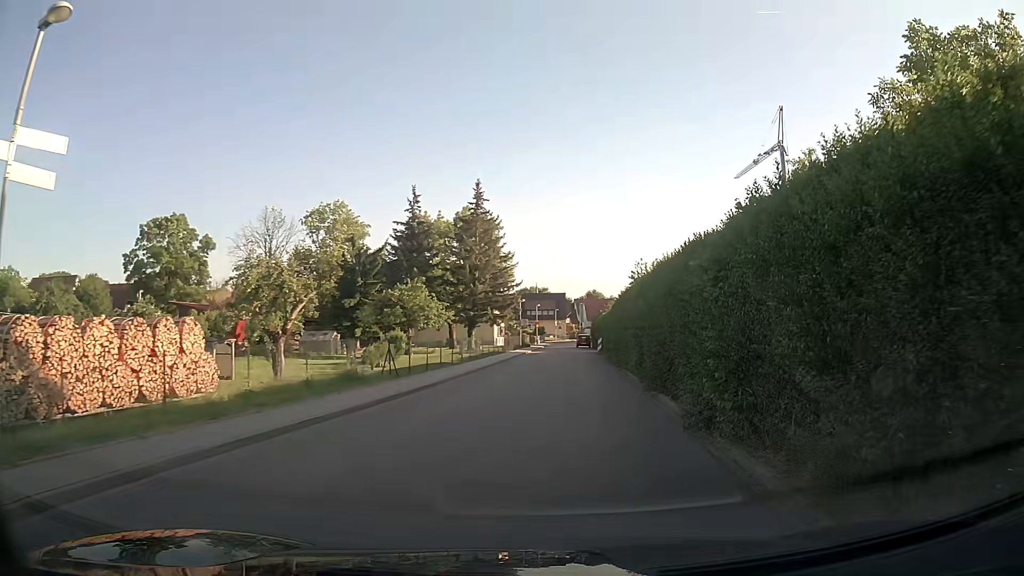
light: Day
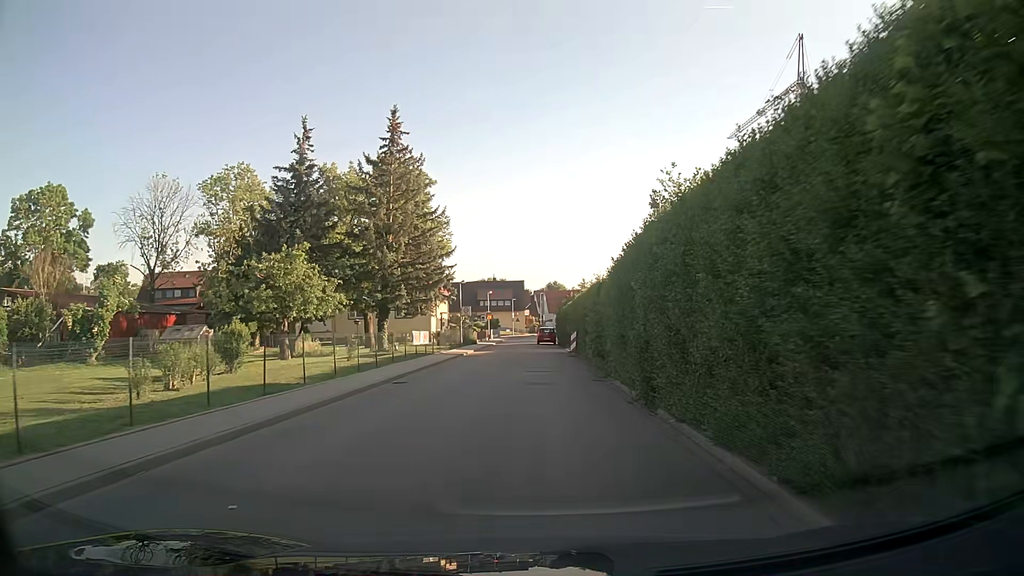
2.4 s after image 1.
(+1.0, +18.1) m; +4°
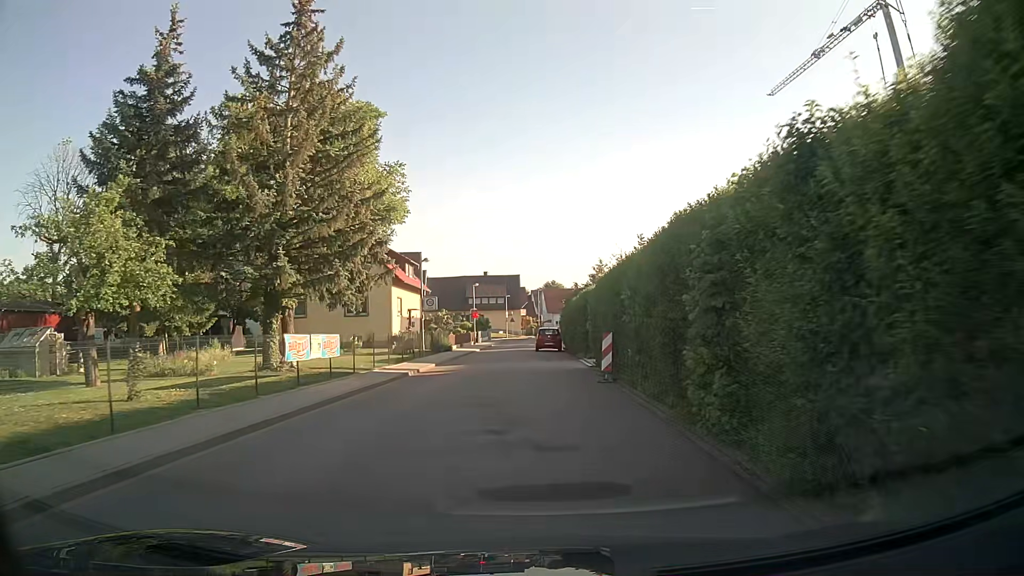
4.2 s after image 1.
(-0.1, +16.4) m; 0°
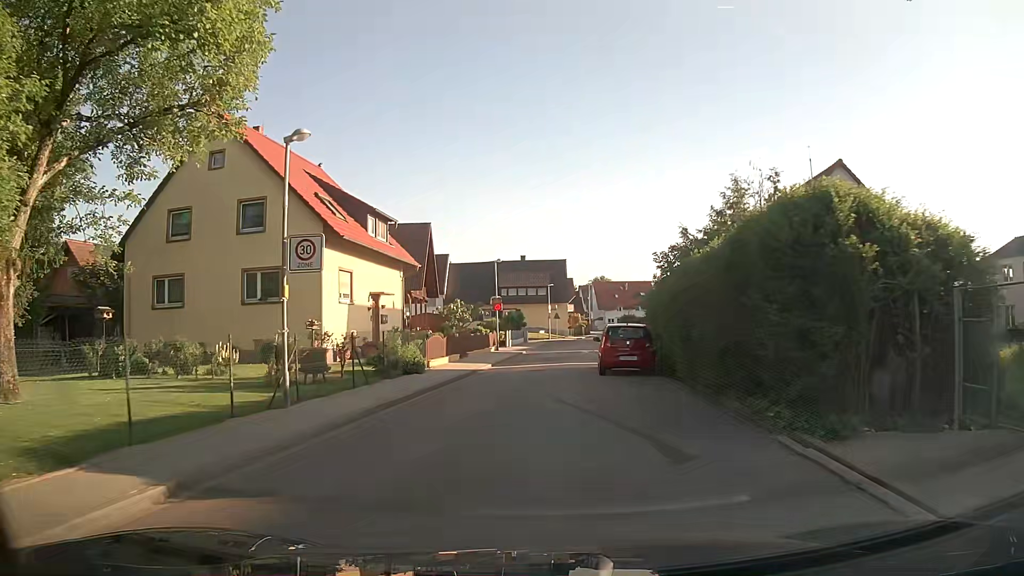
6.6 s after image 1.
(-0.3, +22.1) m; -4°
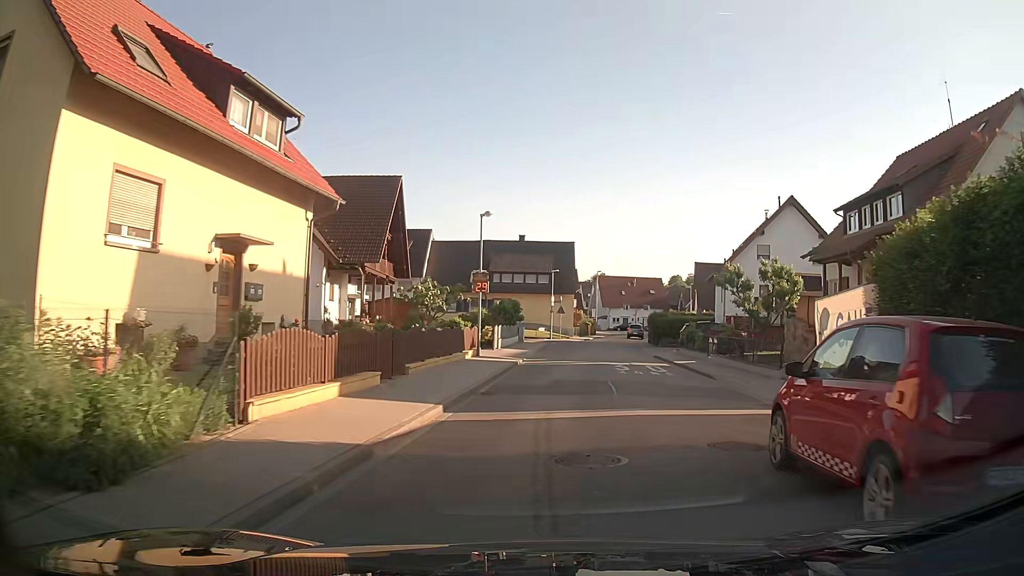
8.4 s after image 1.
(-0.4, +15.5) m; +1°
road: tertiary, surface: asphalt
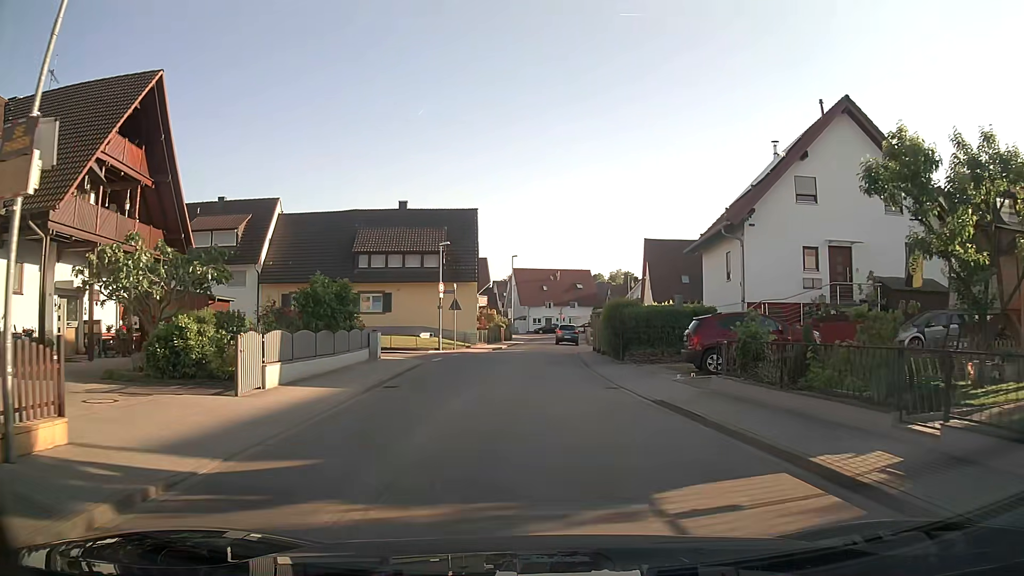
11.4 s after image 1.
(+1.9, +21.2) m; +7°
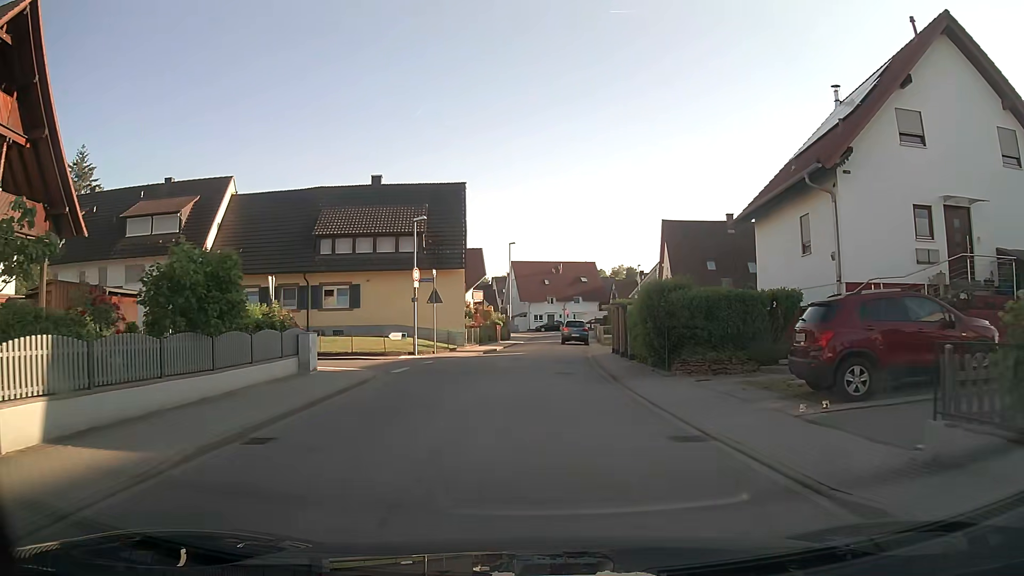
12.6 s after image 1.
(0.0, +8.4) m; 0°
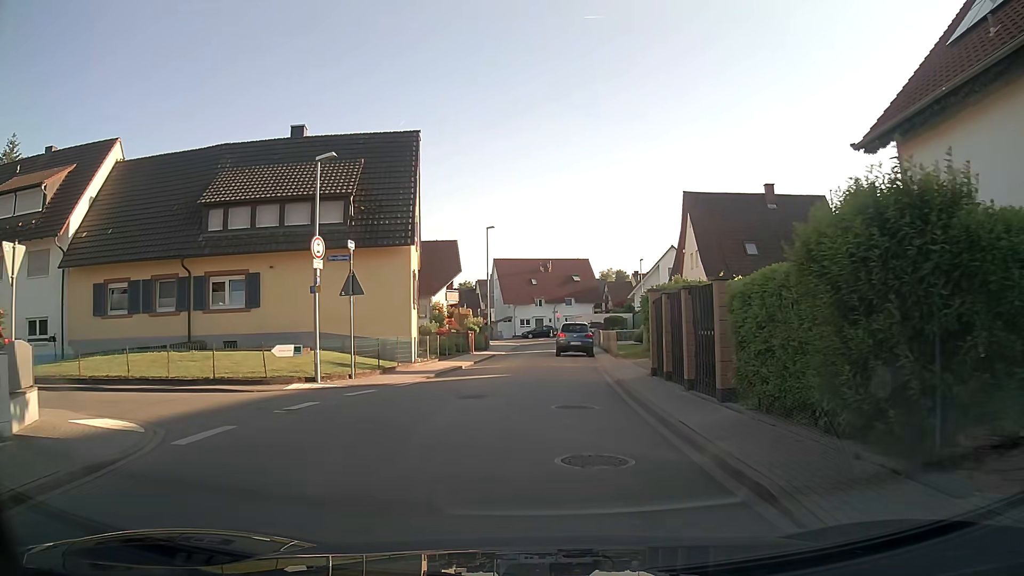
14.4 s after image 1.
(+0.1, +12.2) m; +1°
(0, +10) (0, +20) (0, +30) (0, +40) (+2, +50) (+5, +59) (+11, +67) (+20, +71) (+28, +78) (+34, +86) m
